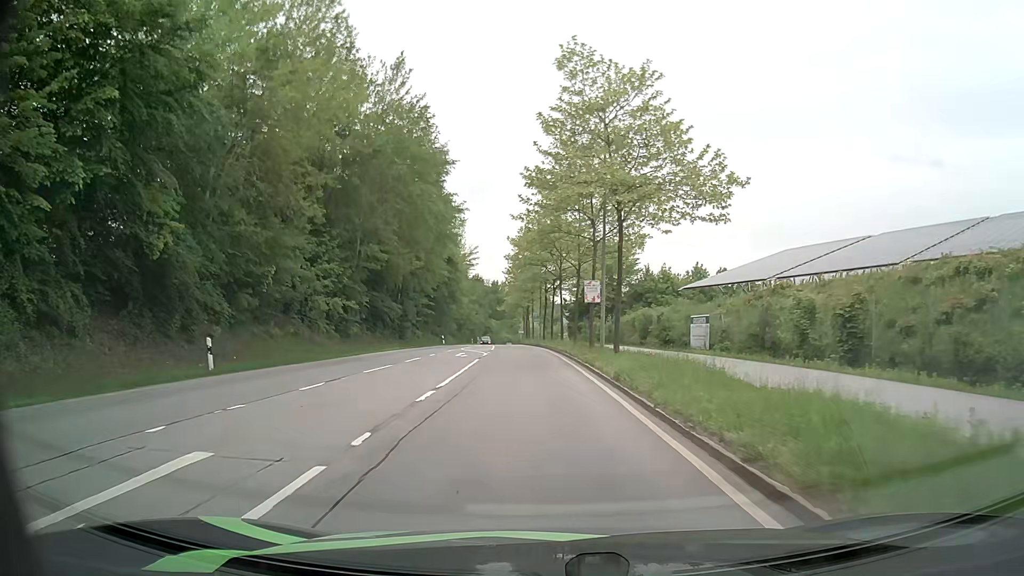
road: secondary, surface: asphalt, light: Day
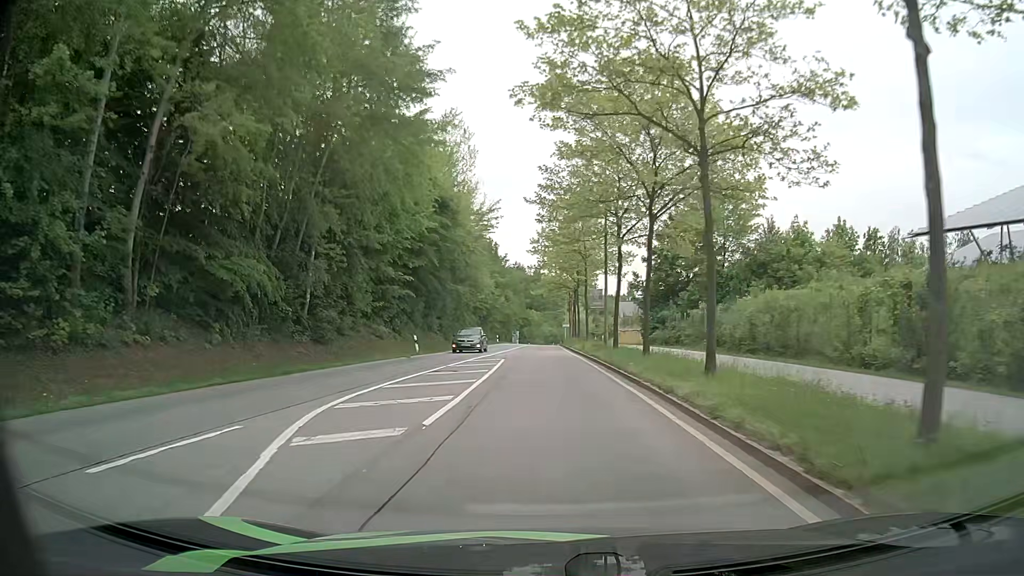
(-1.3, +34.1) m; -4°
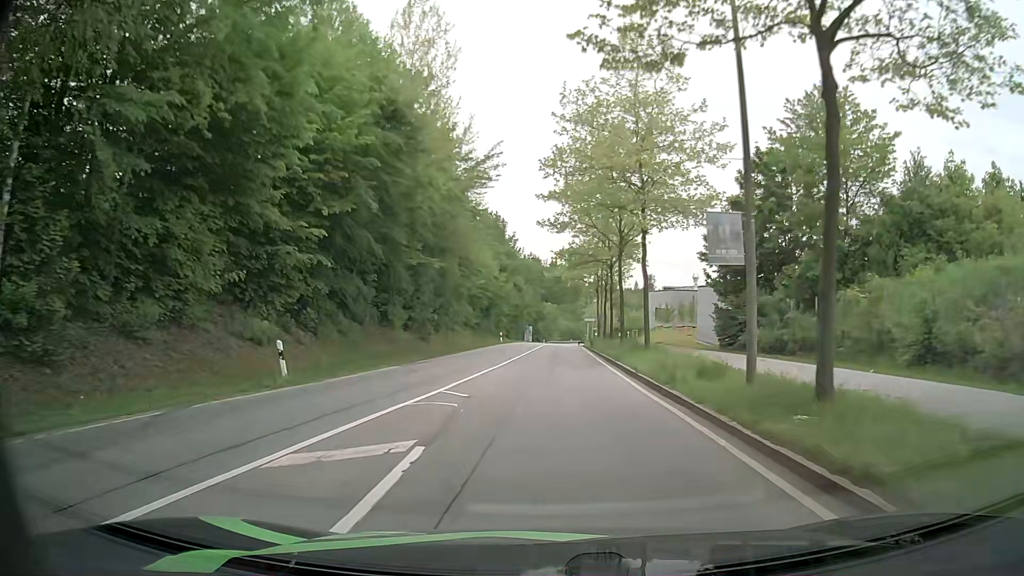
(-0.1, +21.0) m; -1°
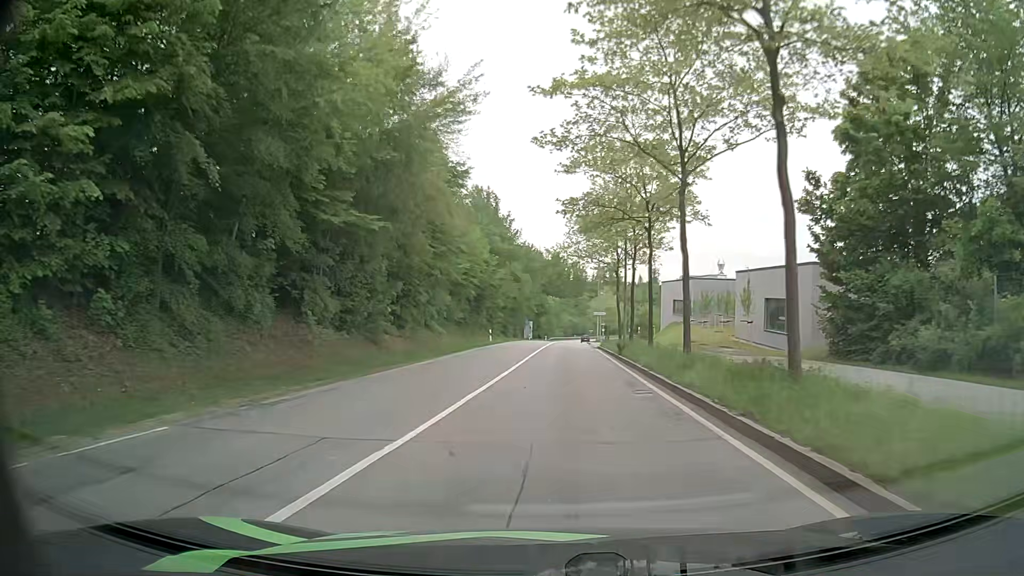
(-0.1, +14.5) m; 0°
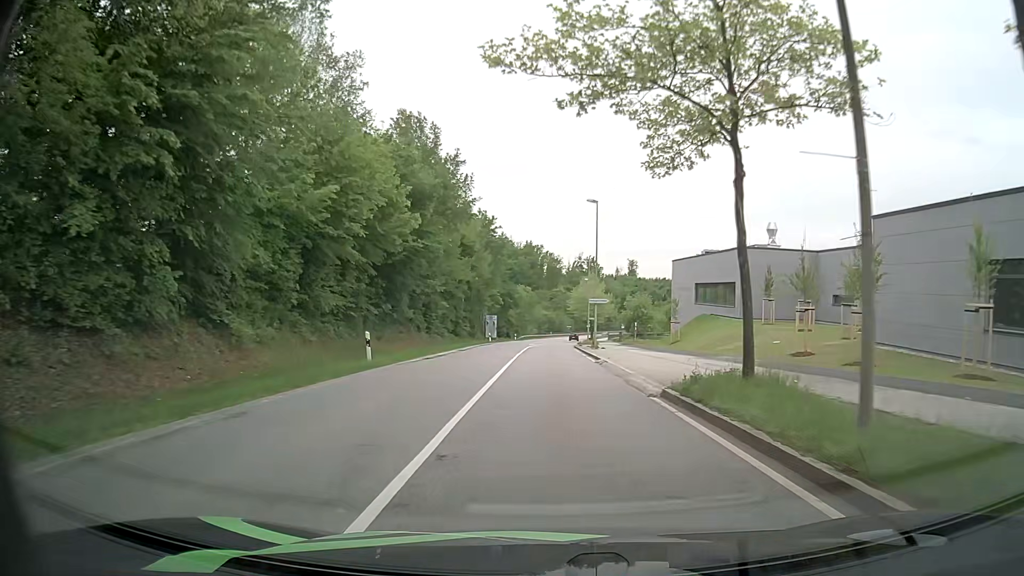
(+0.5, +30.2) m; +3°
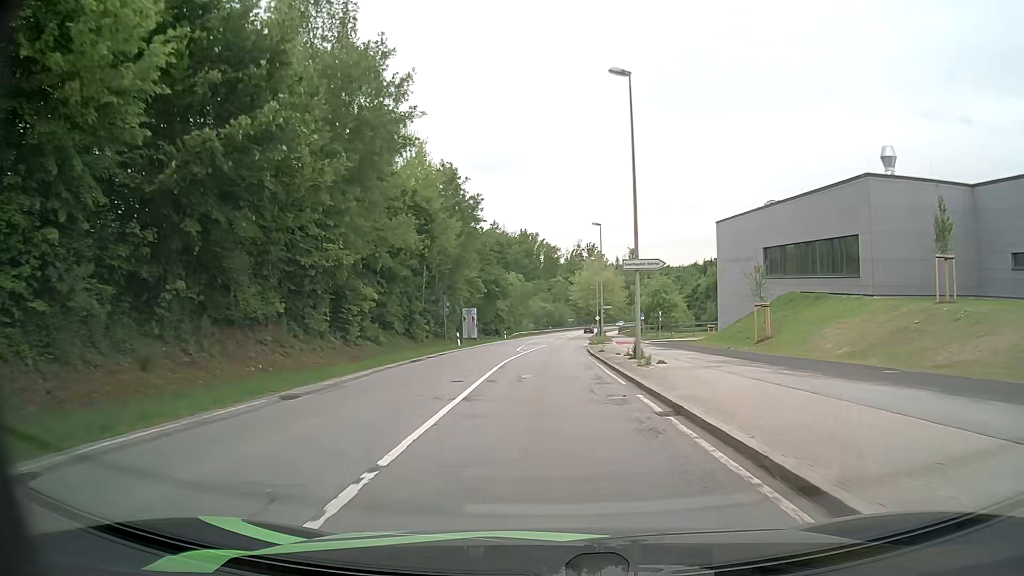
(+0.1, +23.9) m; 0°
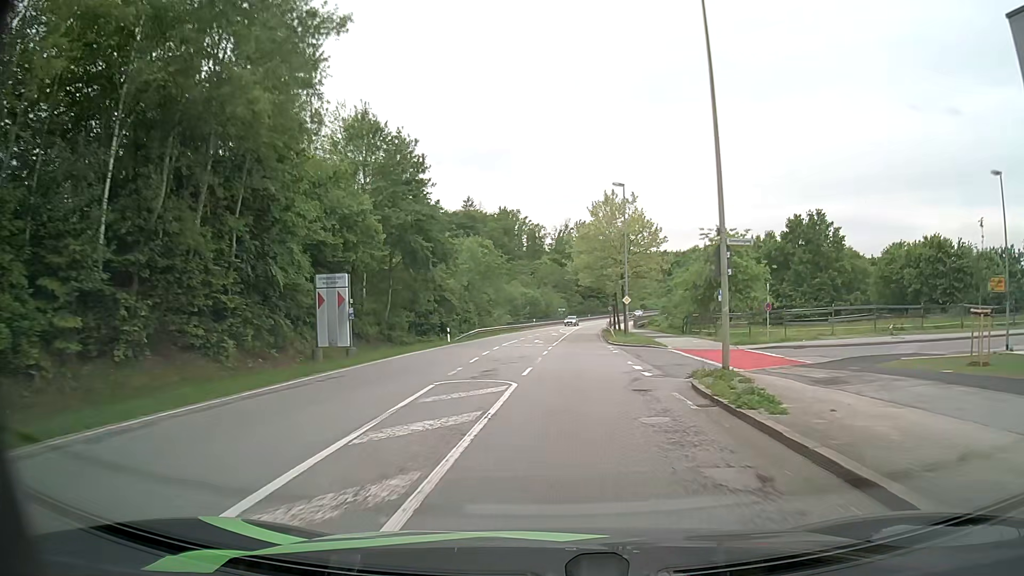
(+0.2, +42.5) m; +1°
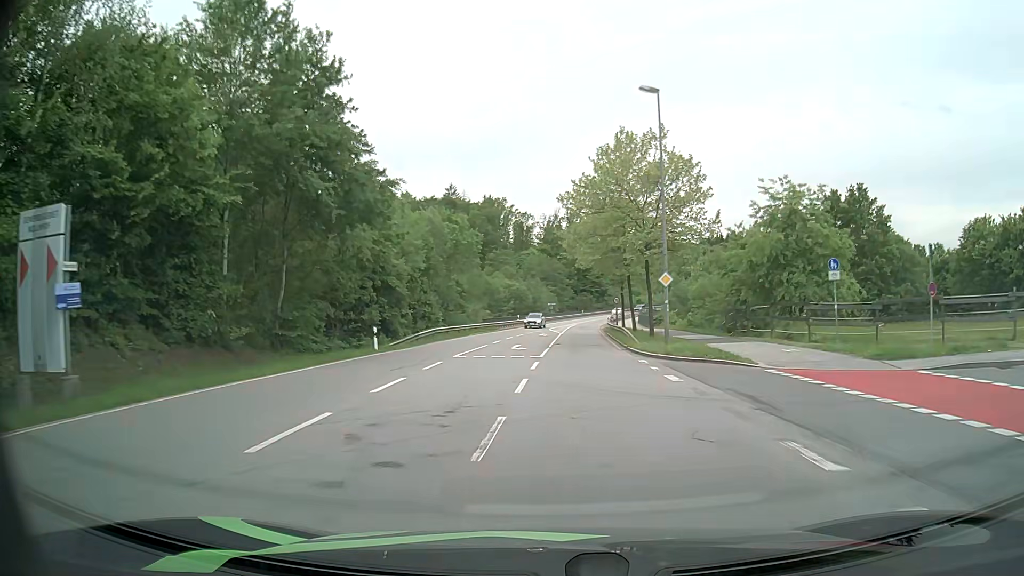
(+0.1, +17.8) m; +1°
(0, +10) (0, +20) (+1, +30) (+1, +40) (+2, +50) (+2, +60) (+3, +70) (+4, +80) (+5, +90) (+7, +100) m
